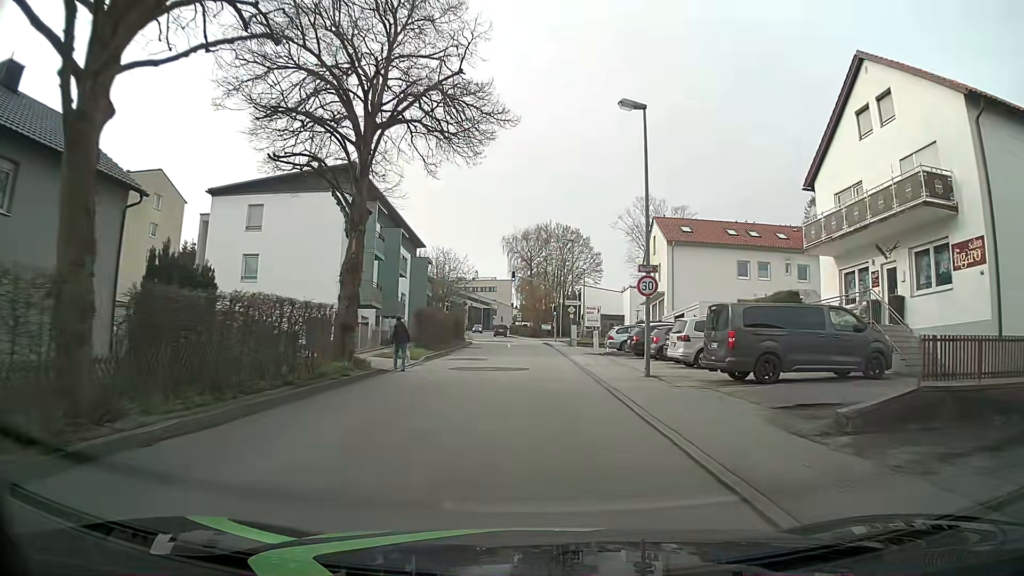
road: unclassified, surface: asphalt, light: Day
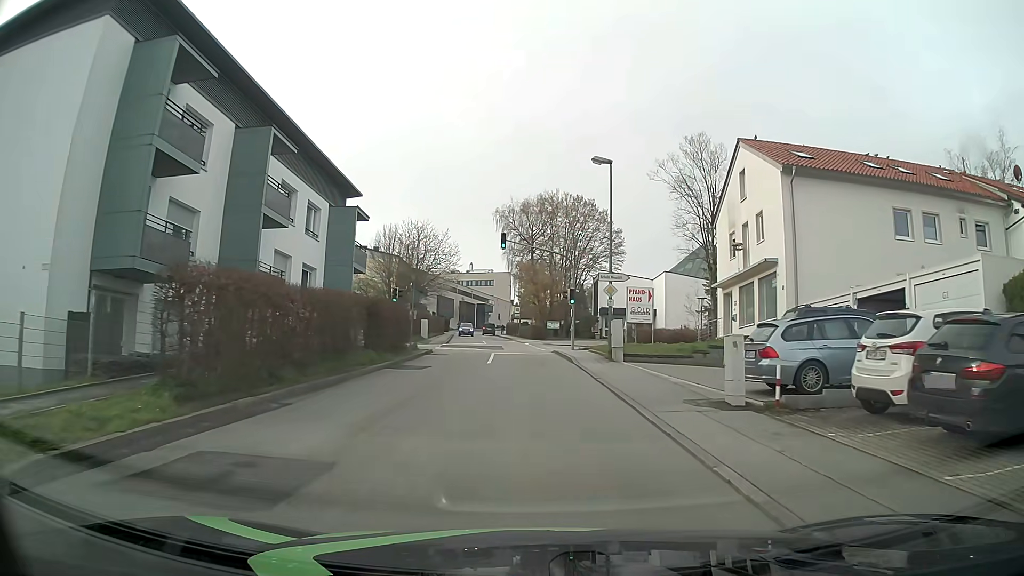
(-0.3, +23.8) m; -2°
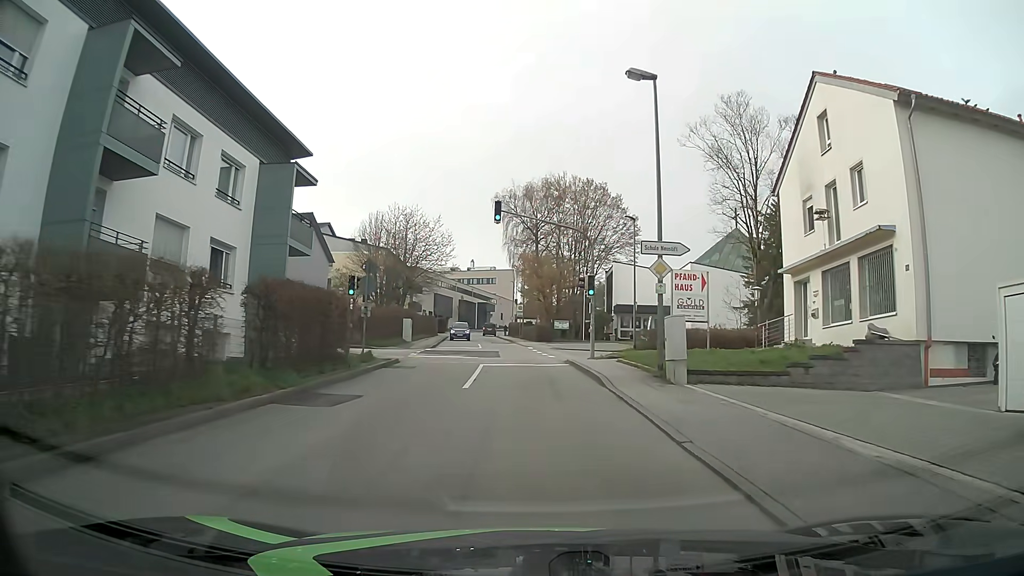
(+0.1, +9.6) m; +1°
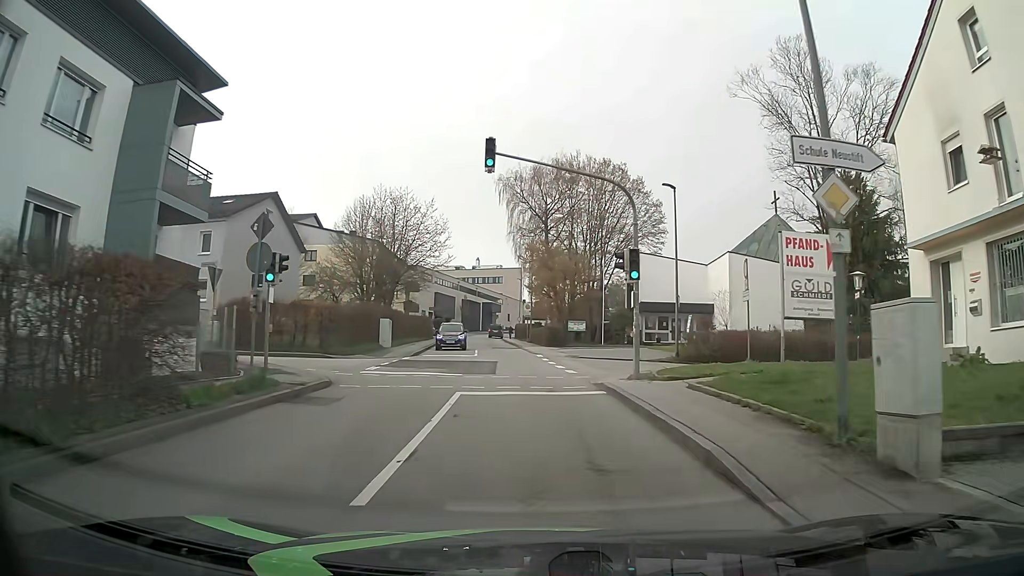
(0.0, +9.5) m; -1°
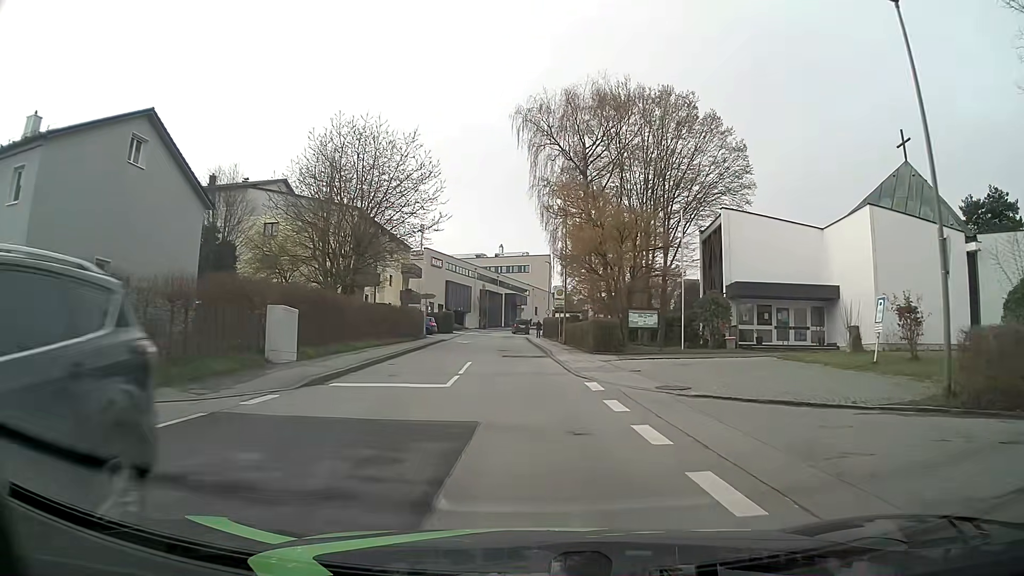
(-0.1, +19.1) m; -1°
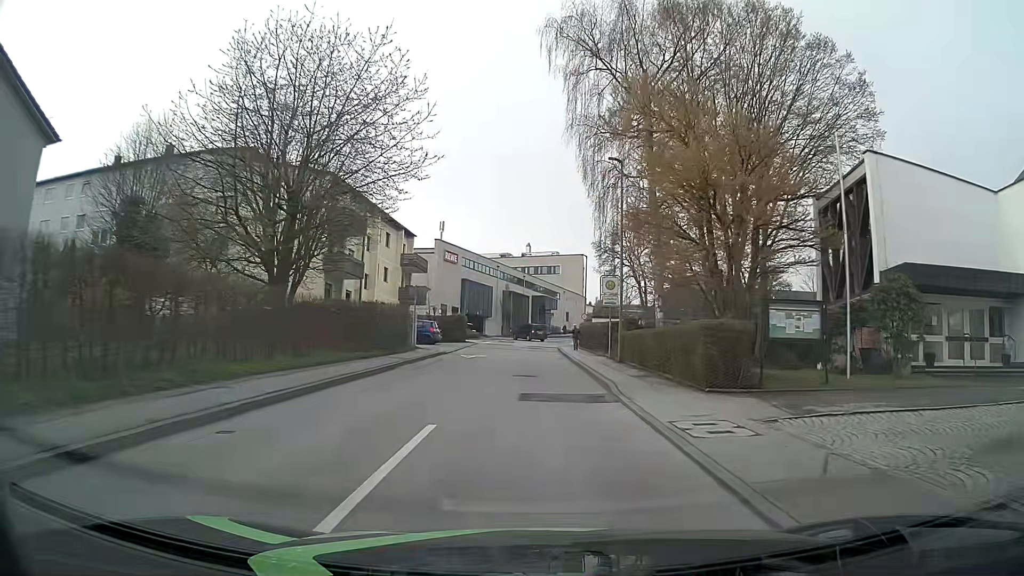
(-0.6, +14.4) m; -3°
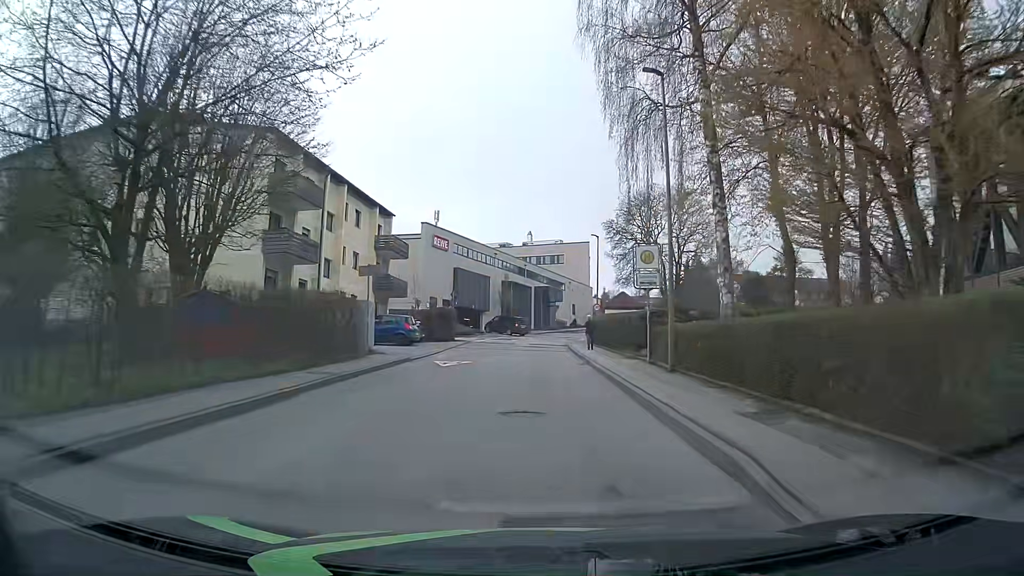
(0.0, +9.6) m; 0°
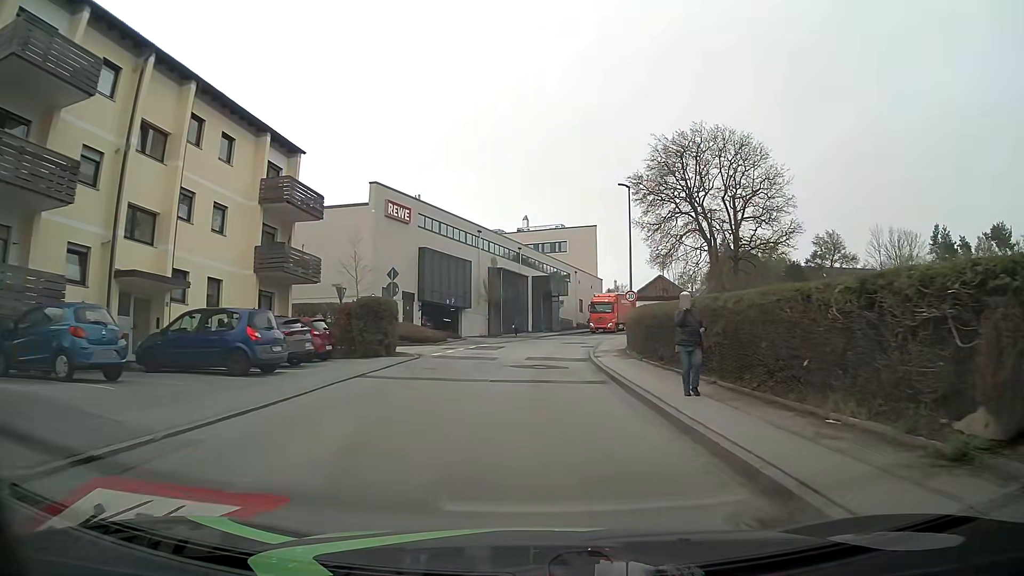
(0.0, +19.3) m; +1°
(0, +10) (0, +20) (0, +30) (+1, +40) (+3, +50) (+5, +59) (+8, +69) (+12, +79) (+15, +88) (+19, +97) m
